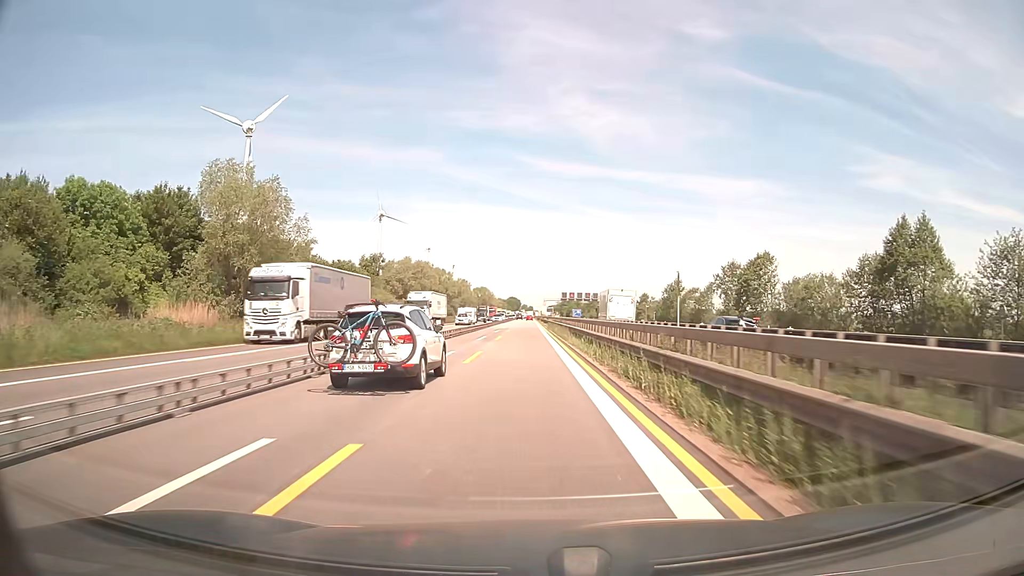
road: motorway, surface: asphalt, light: Day
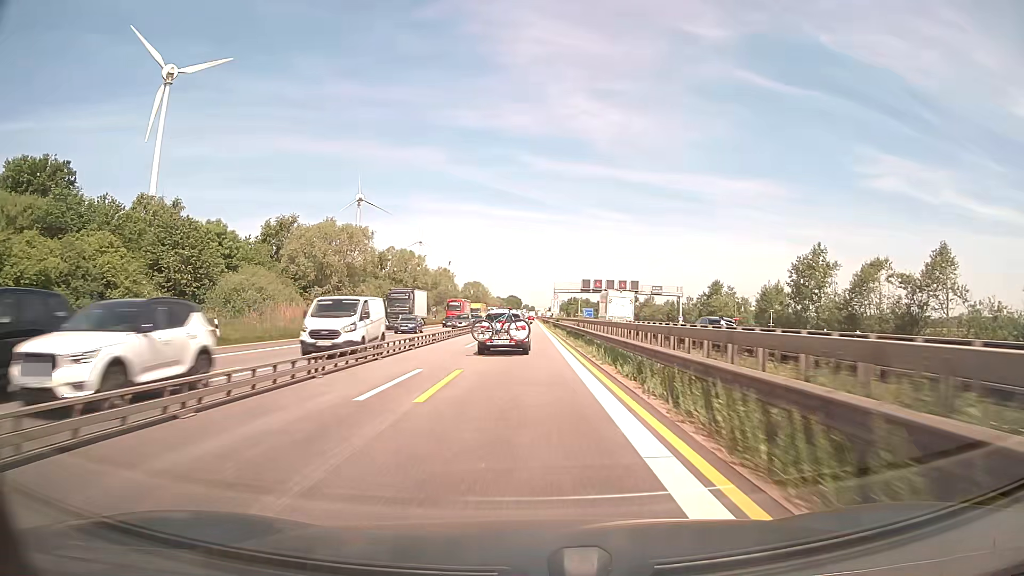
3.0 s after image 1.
(-0.1, +62.5) m; 0°
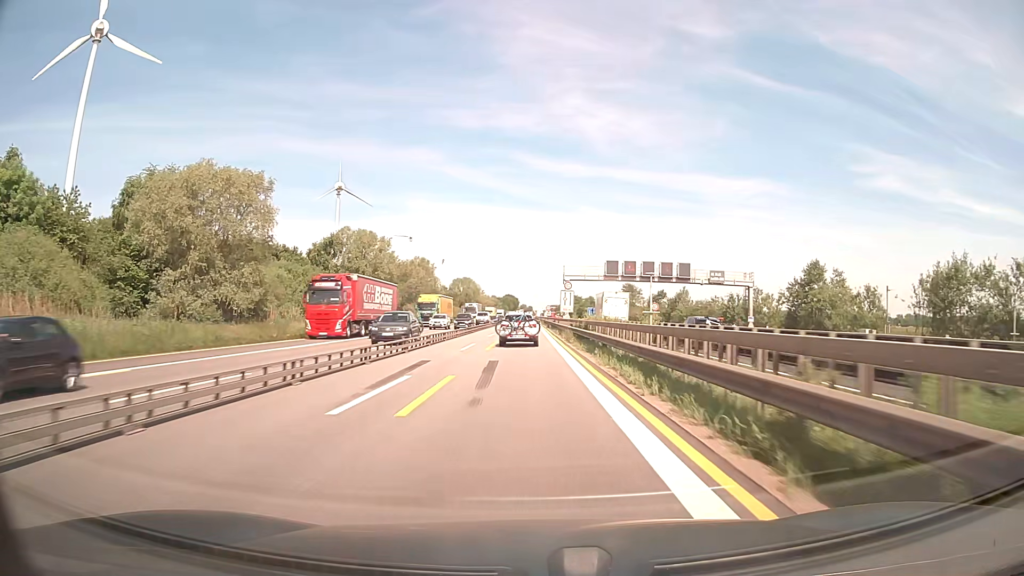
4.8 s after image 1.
(+0.1, +37.5) m; 0°
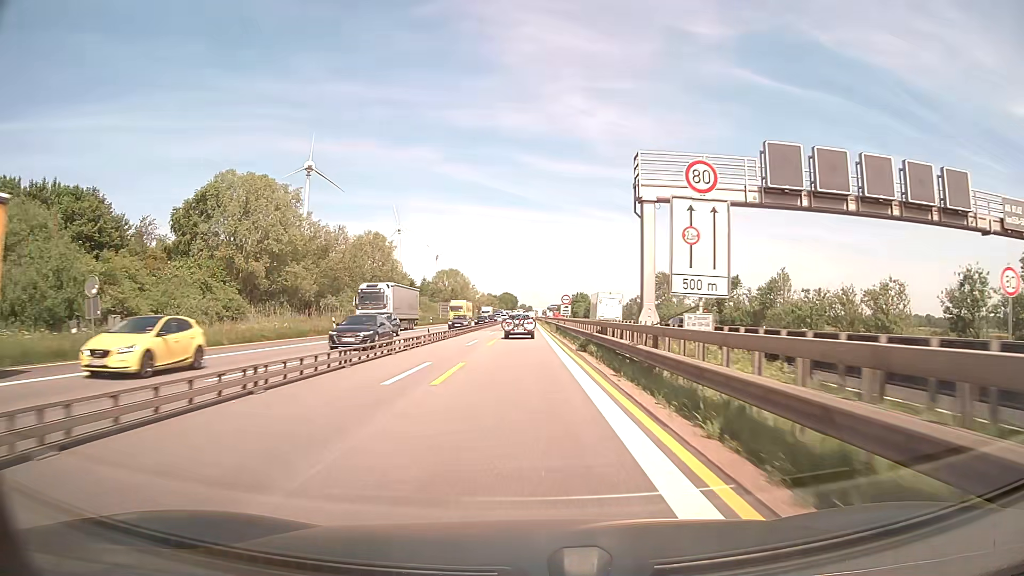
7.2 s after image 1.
(0.0, +50.0) m; 0°
(0, +10) (0, +20) (0, +30) (0, +40) (0, +50) (0, +60) (0, +70) (0, +80) (0, +90) (0, +100) m
